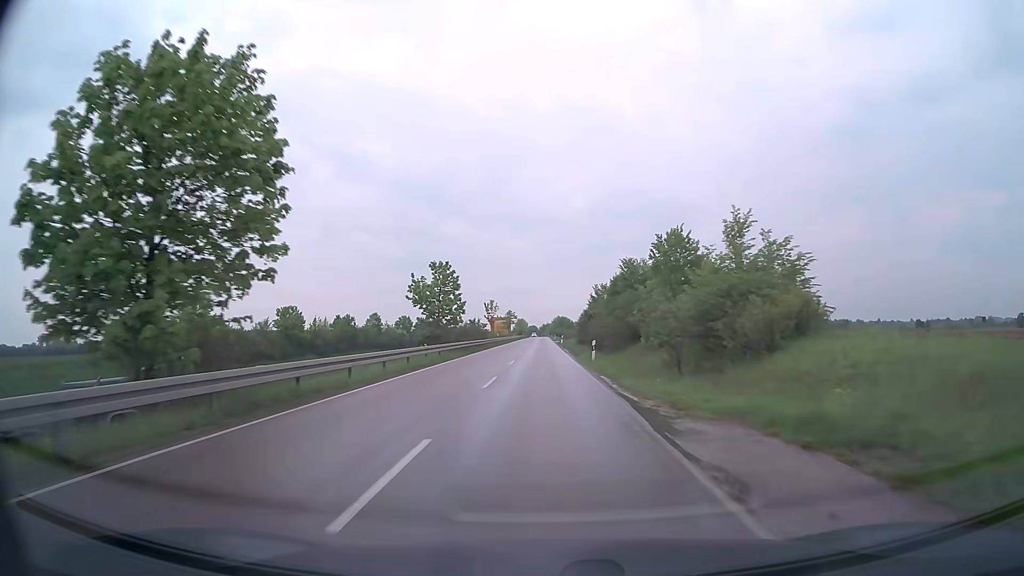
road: secondary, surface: asphalt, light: Day
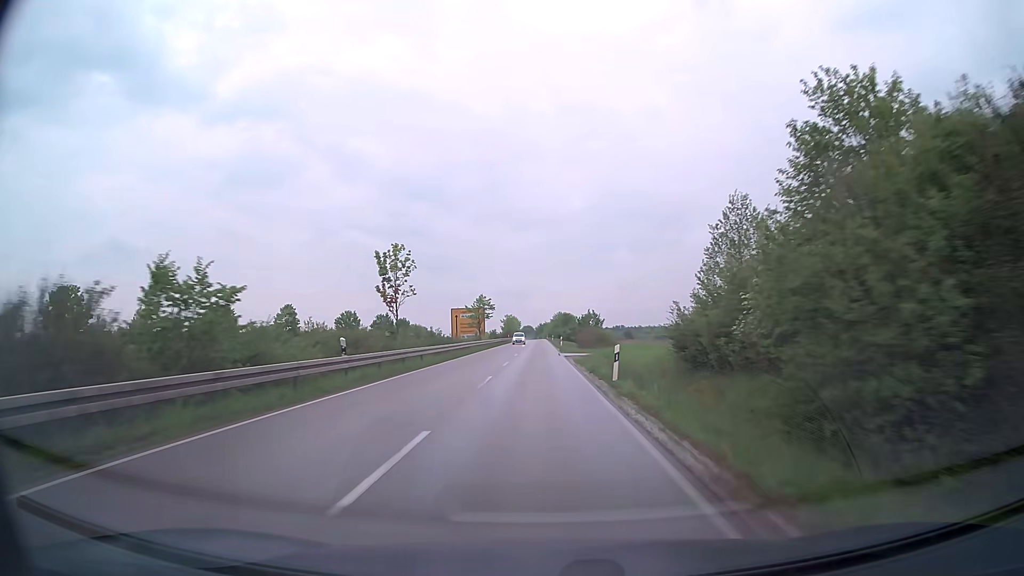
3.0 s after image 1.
(+0.1, +59.8) m; 0°
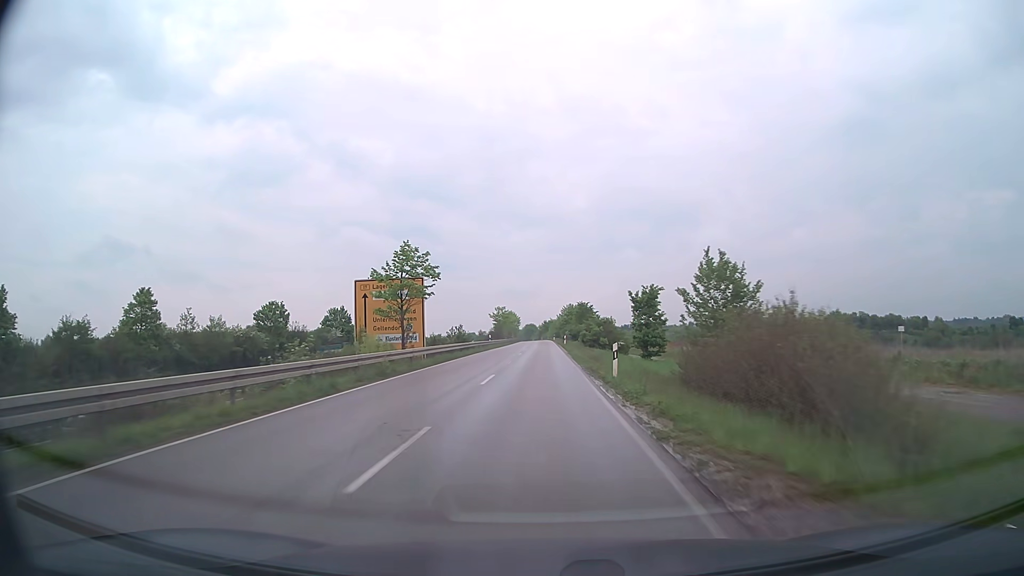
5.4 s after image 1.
(-0.2, +47.4) m; 0°
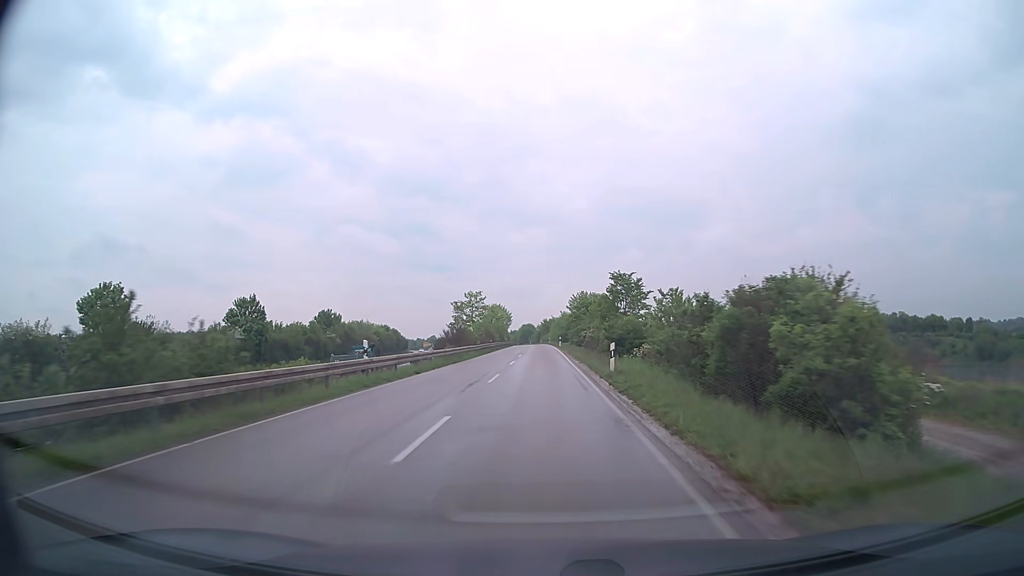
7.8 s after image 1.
(0.0, +47.0) m; 0°
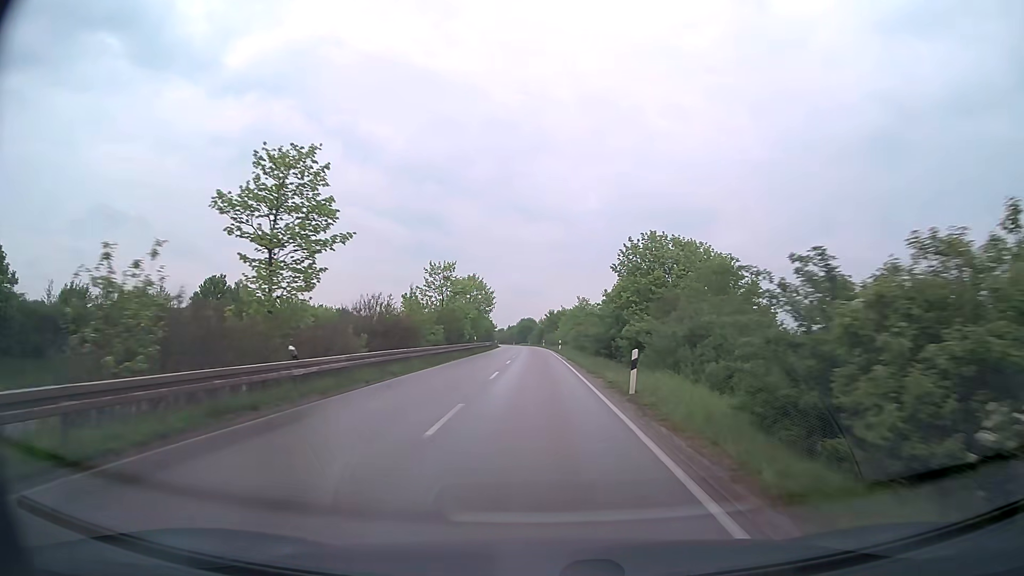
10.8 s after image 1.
(-0.2, +58.4) m; 0°
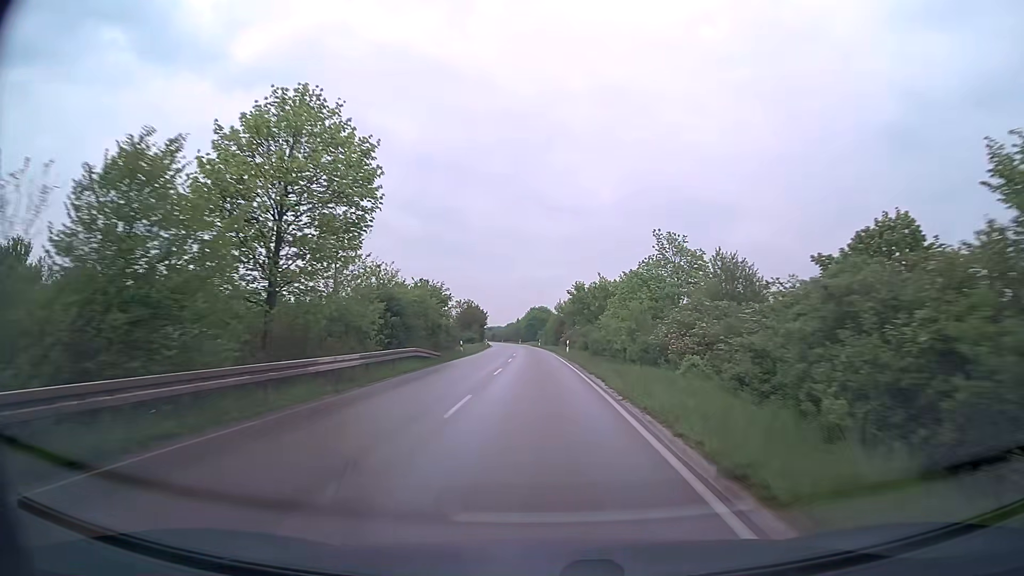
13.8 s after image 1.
(-0.4, +58.1) m; -1°
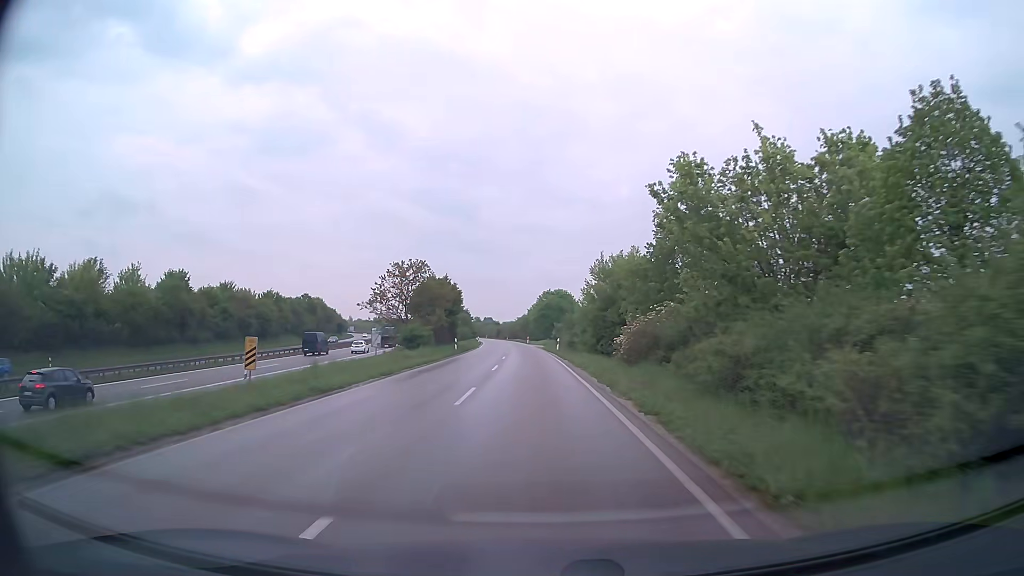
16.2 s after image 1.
(-0.5, +46.6) m; -1°
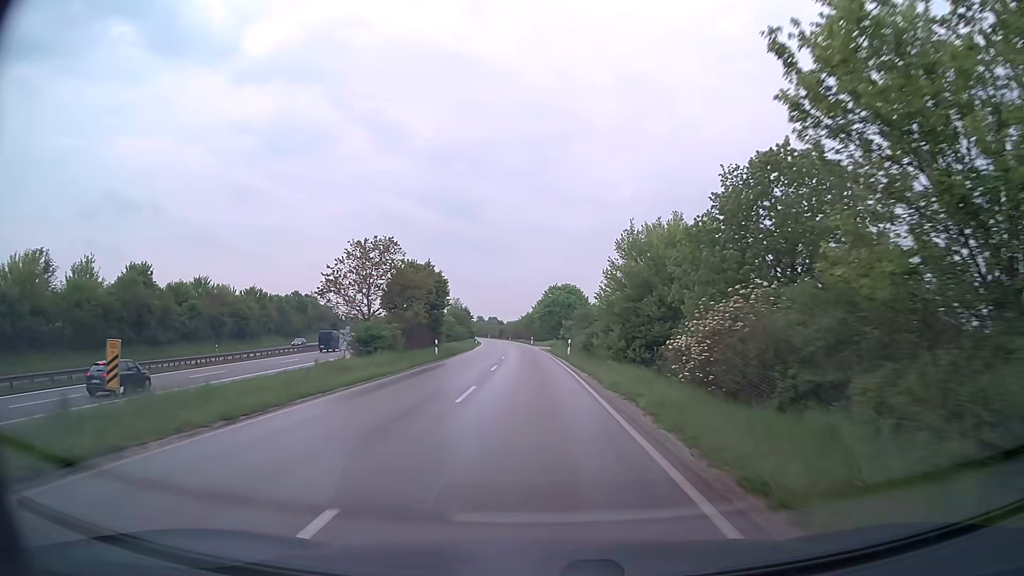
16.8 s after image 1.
(-0.1, +11.7) m; 0°
